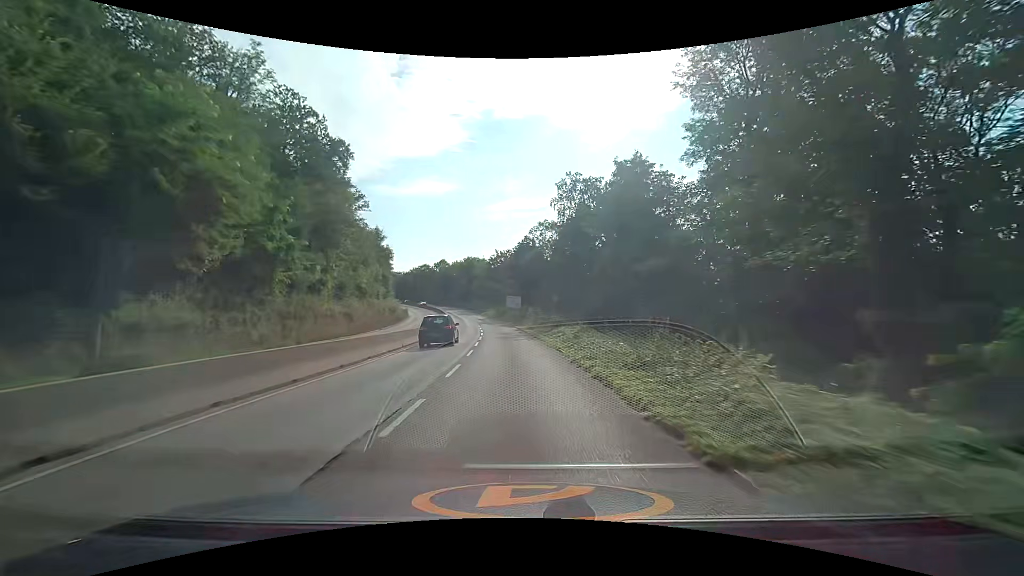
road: trunk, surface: asphalt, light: Day
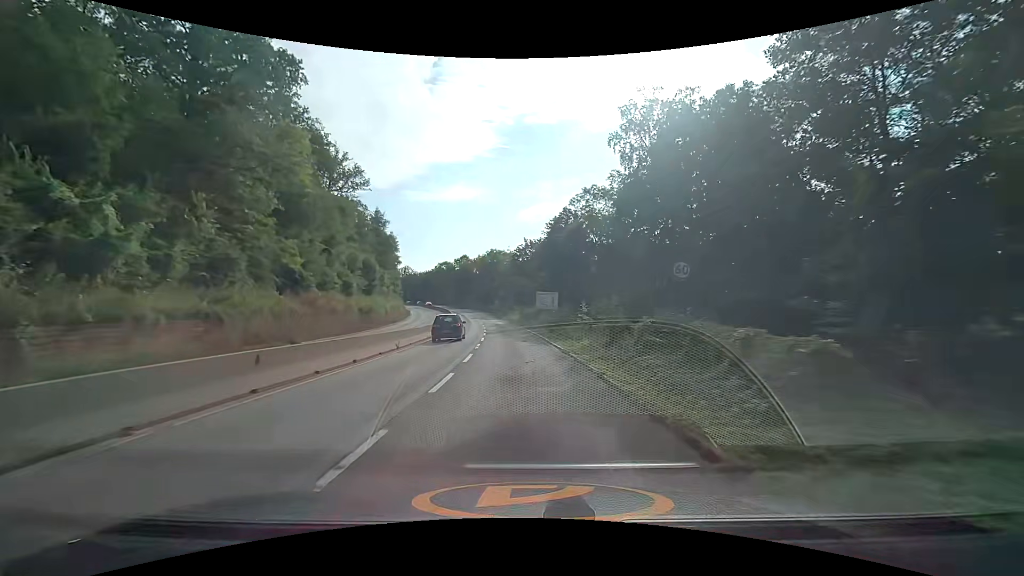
(-0.7, +26.4) m; -3°
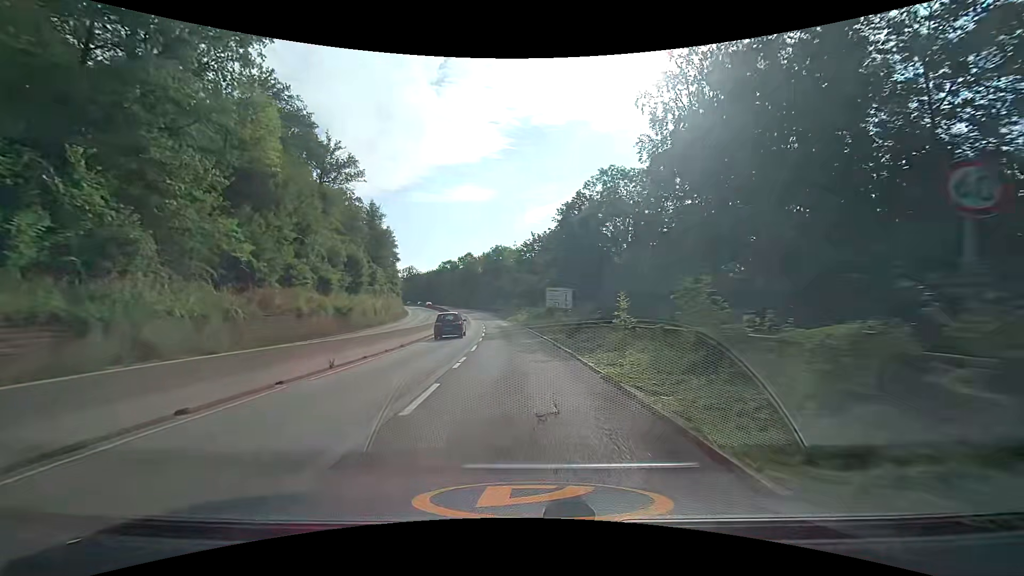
(-0.1, +8.3) m; -1°
